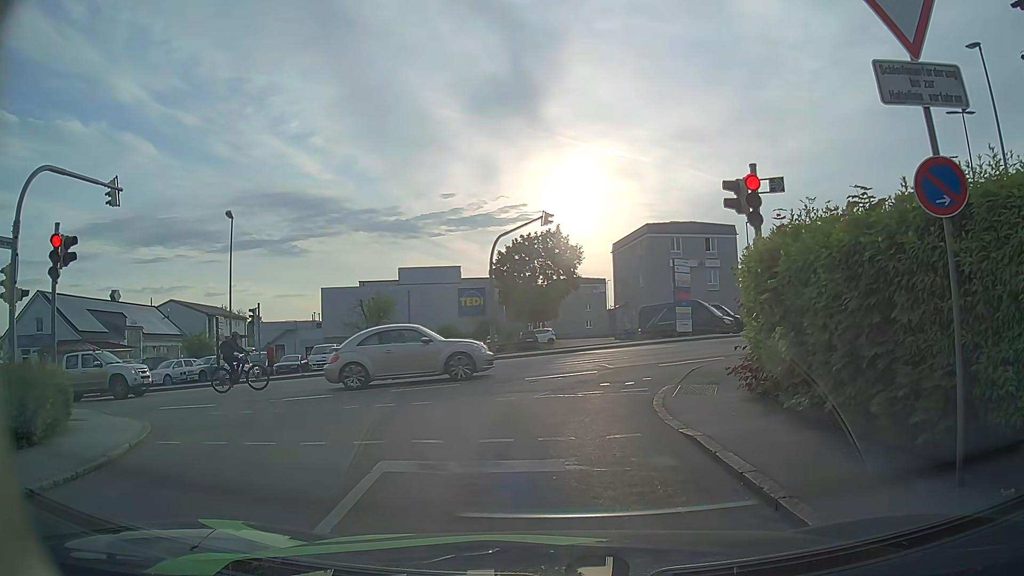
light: Day
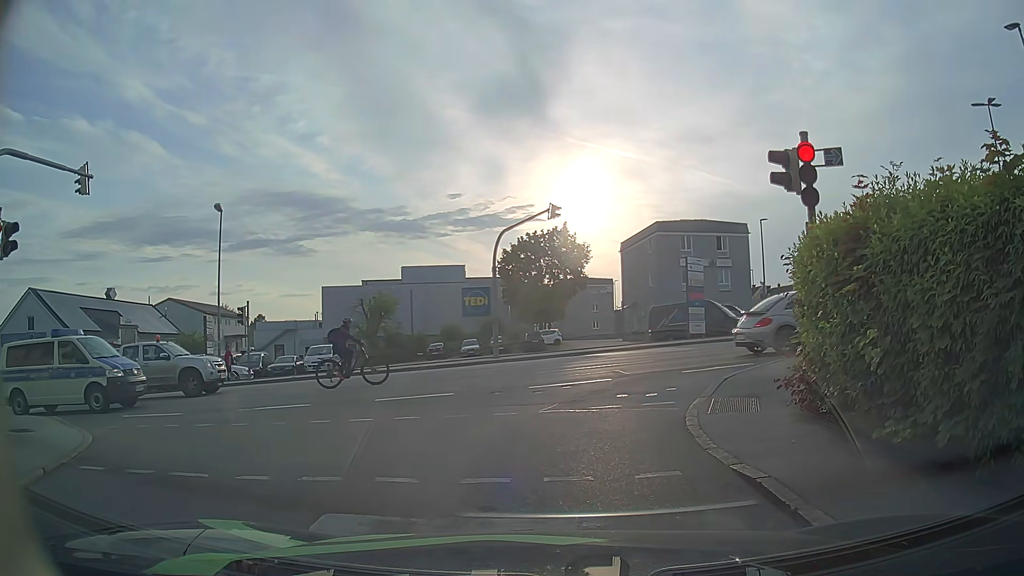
(0.0, +1.7) m; 0°
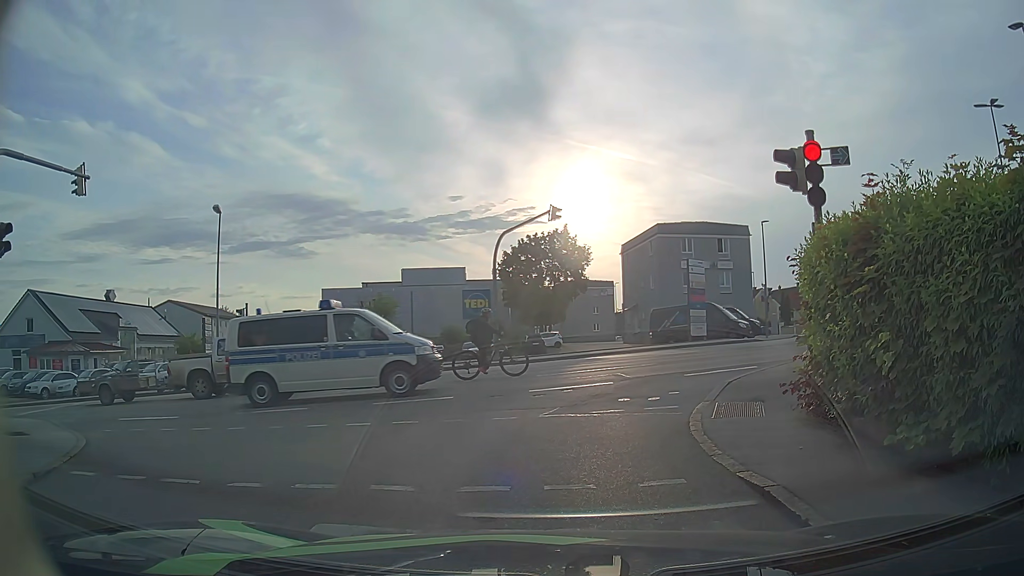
(0.0, +0.2) m; 0°
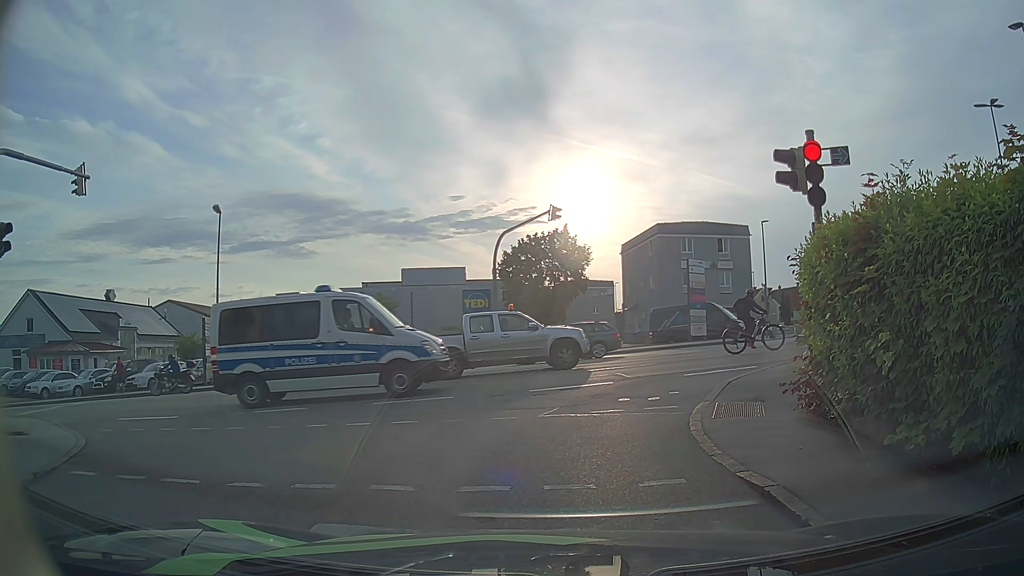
(0.0, 0.0) m; 0°
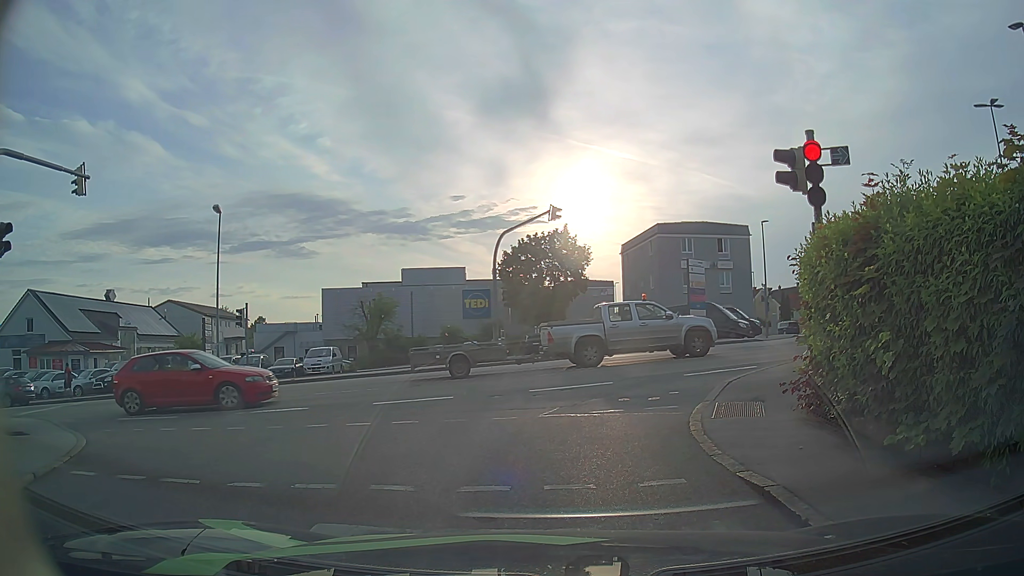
(0.0, 0.0) m; 0°
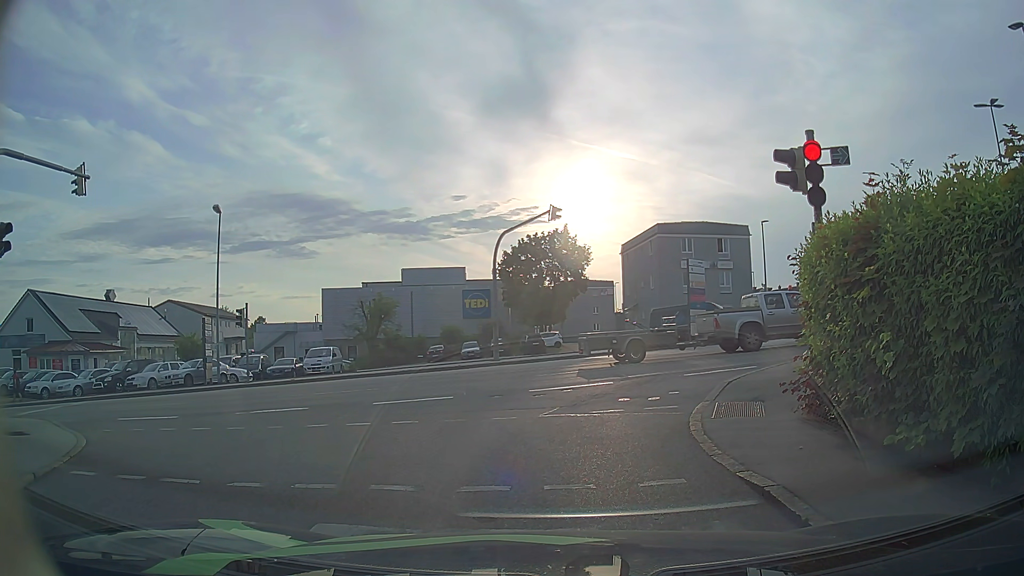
(0.0, 0.0) m; 0°
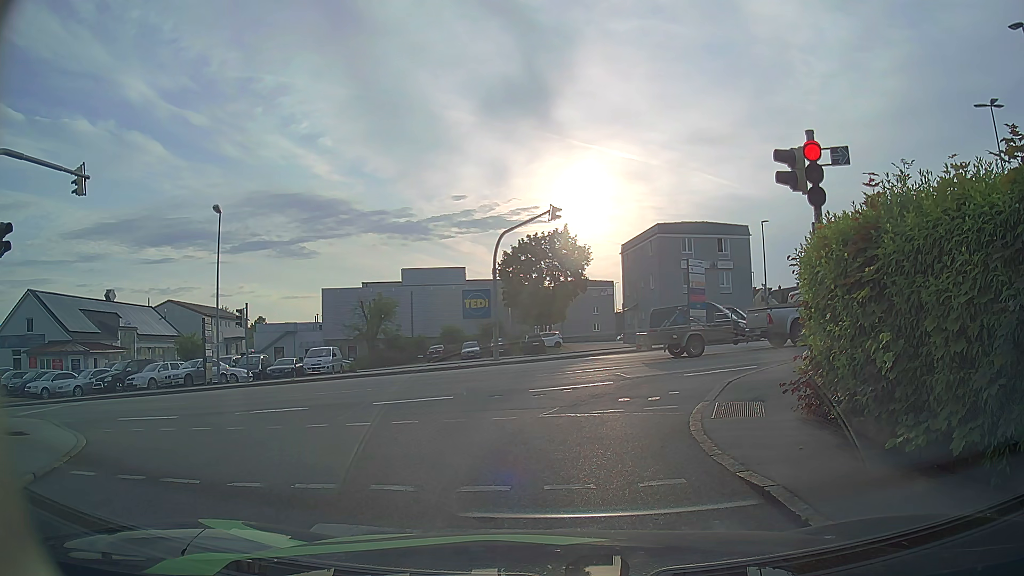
(0.0, 0.0) m; 0°
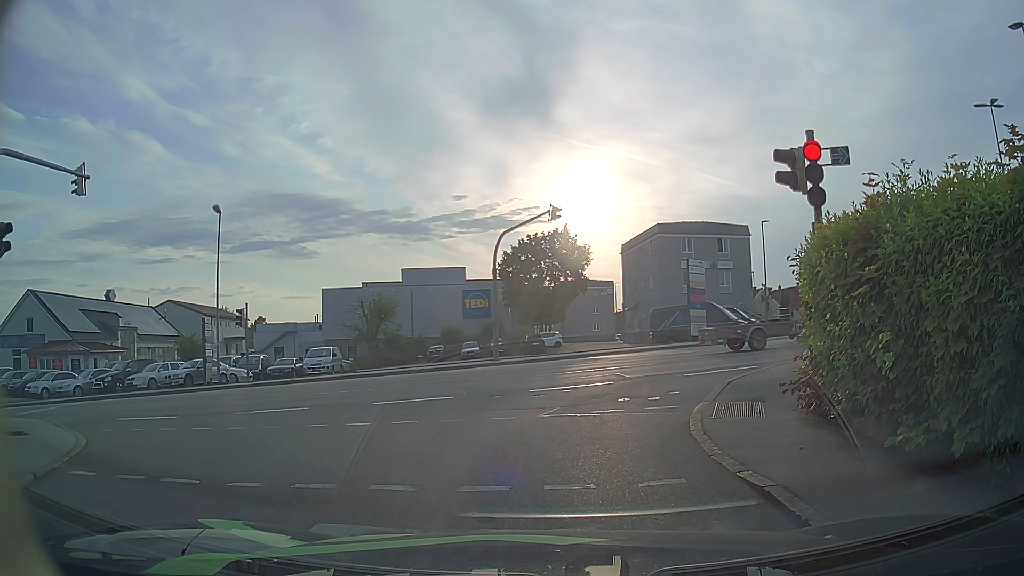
(0.0, 0.0) m; 0°
